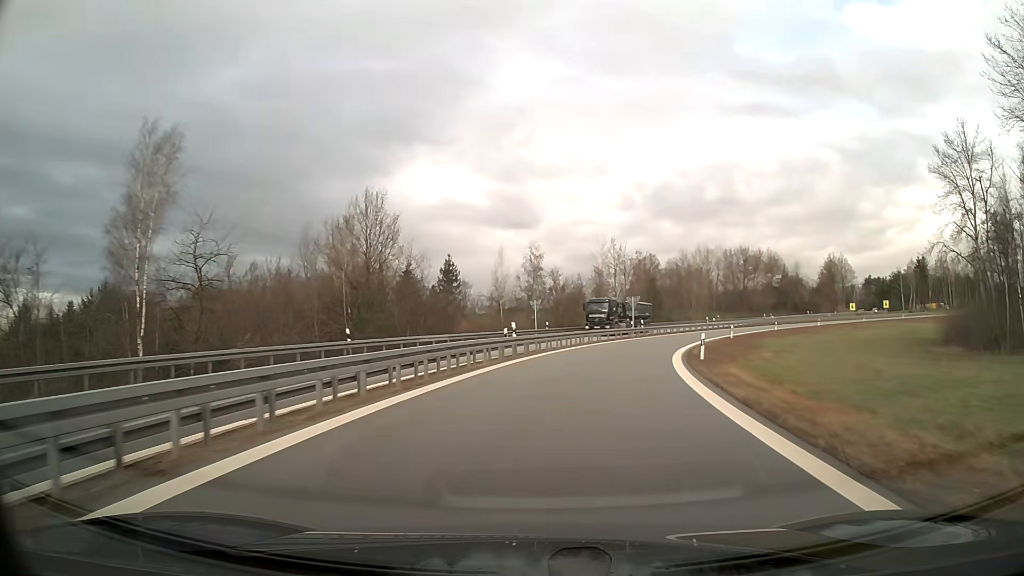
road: motorway_link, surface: asphalt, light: Day
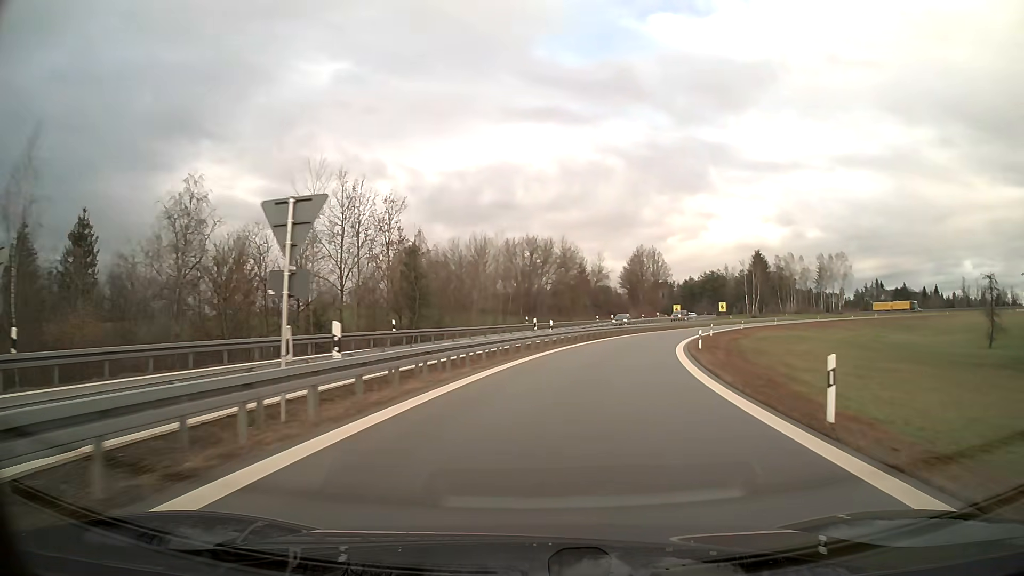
(+7.6, +42.9) m; +20°
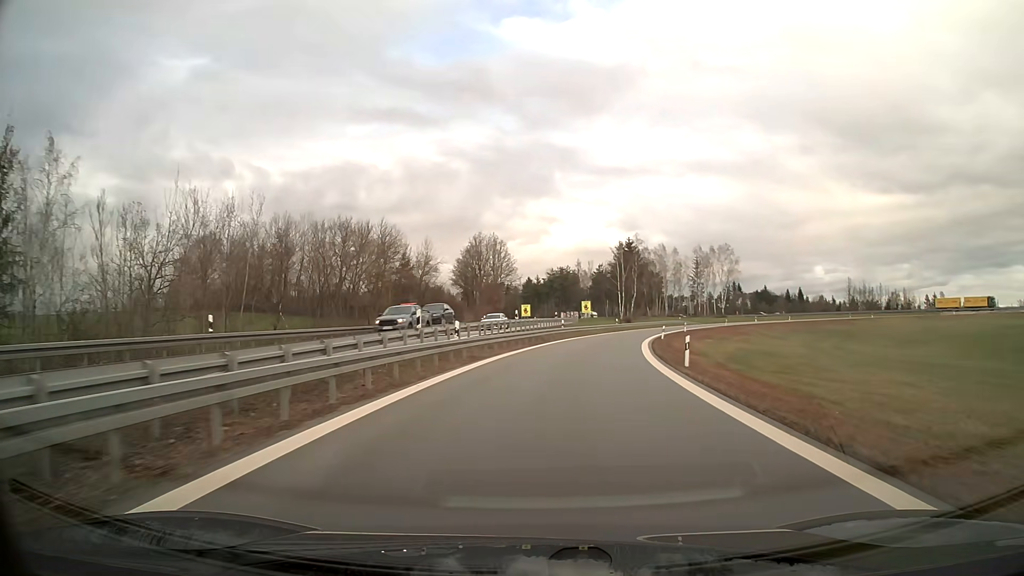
(+4.6, +35.4) m; +14°
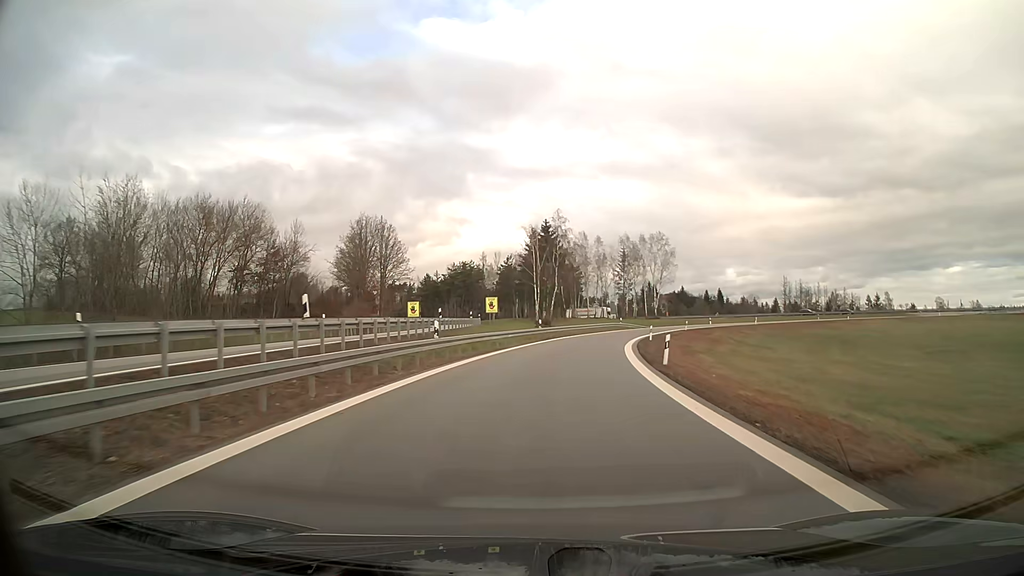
(+2.0, +27.3) m; +8°
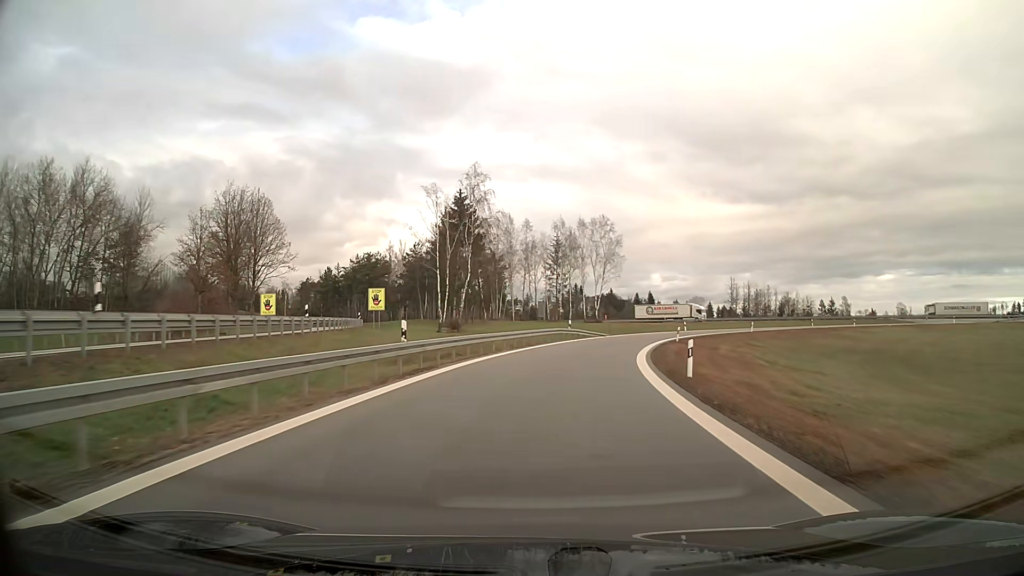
(+1.6, +27.8) m; +7°
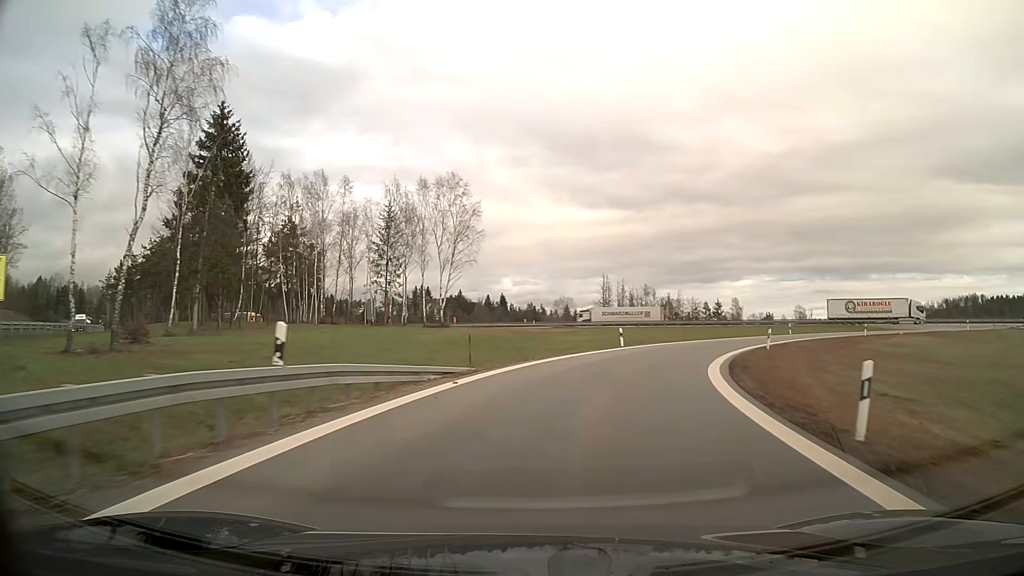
(+3.9, +36.0) m; +14°
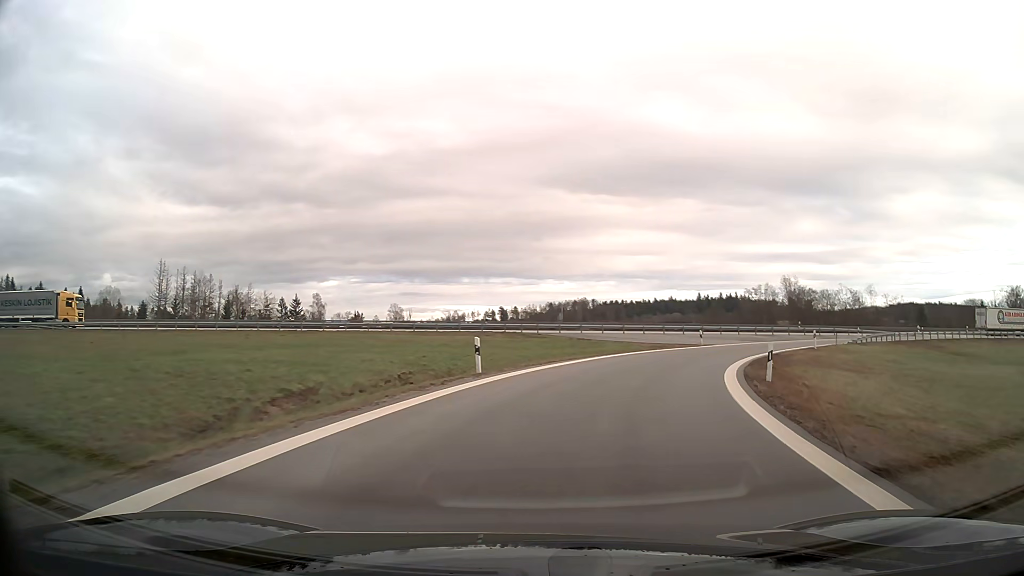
(+12.3, +40.3) m; +35°
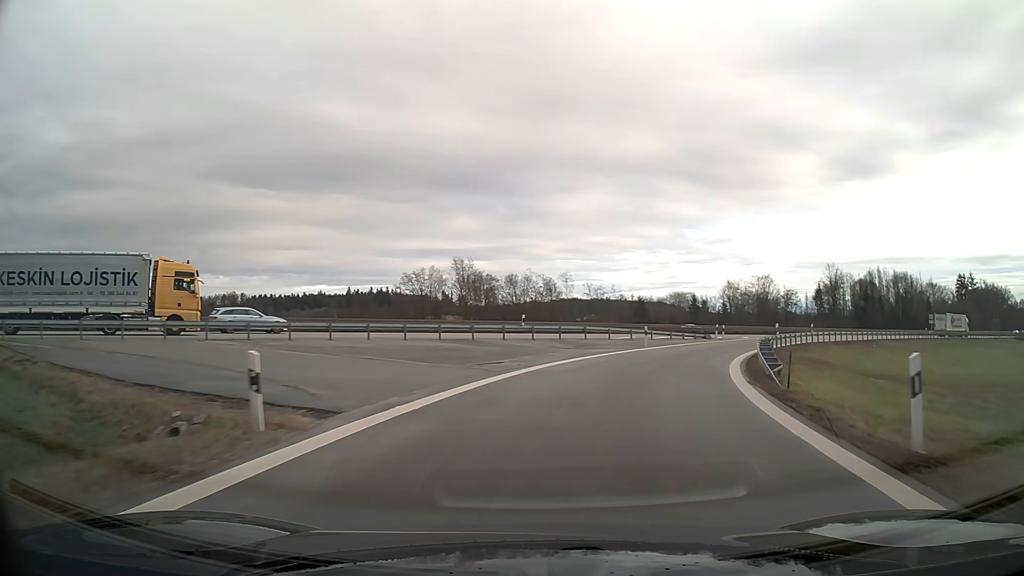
(+8.8, +32.9) m; +30°
